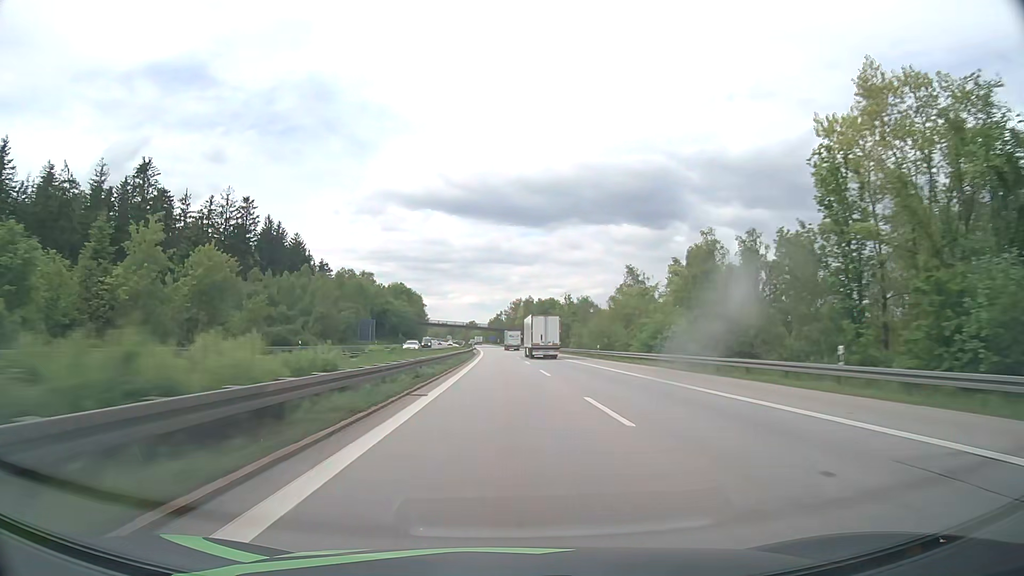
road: motorway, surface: asphalt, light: Day
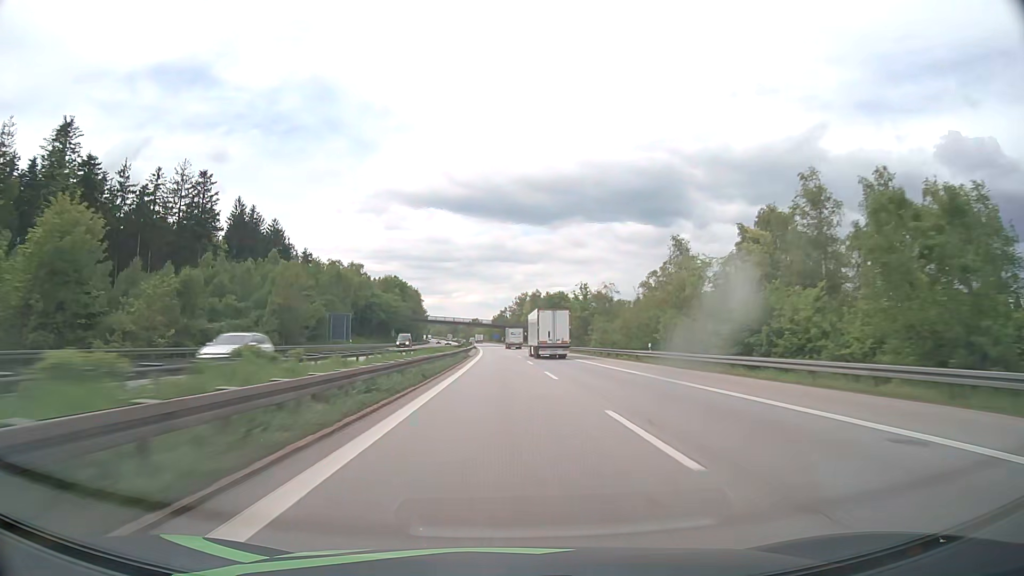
(-0.1, +22.2) m; 0°
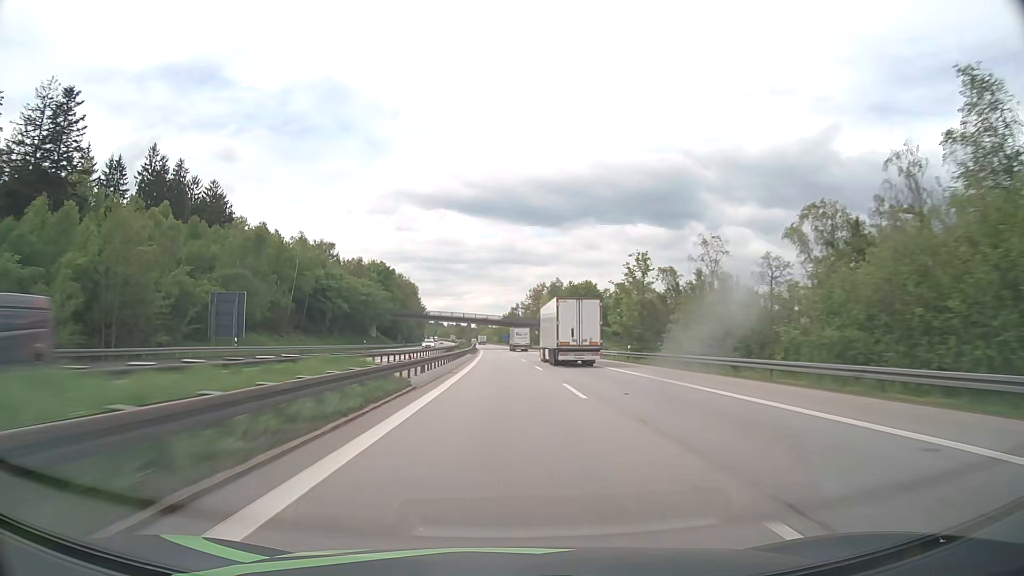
(-0.3, +44.4) m; -1°
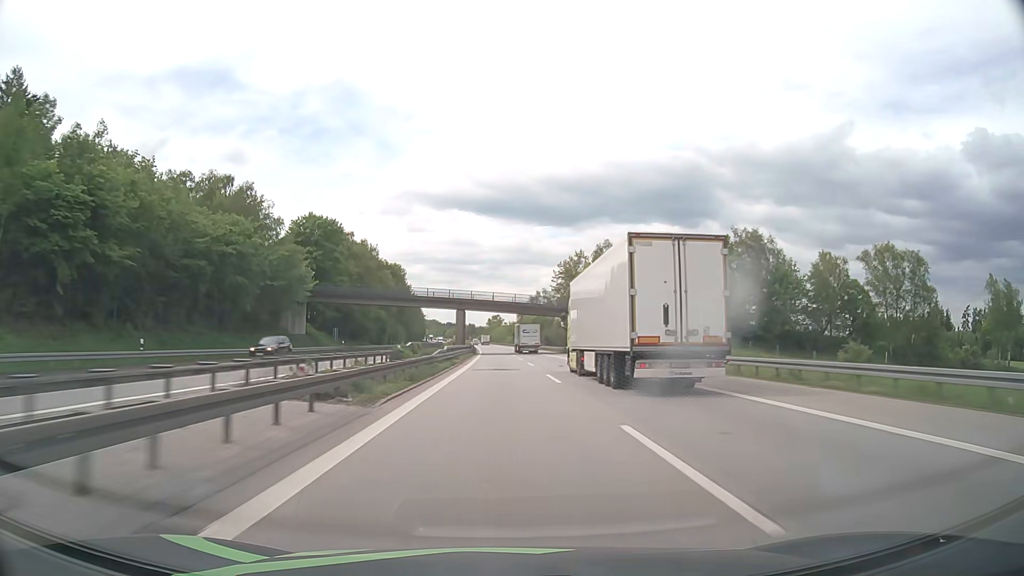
(-0.7, +66.6) m; -1°
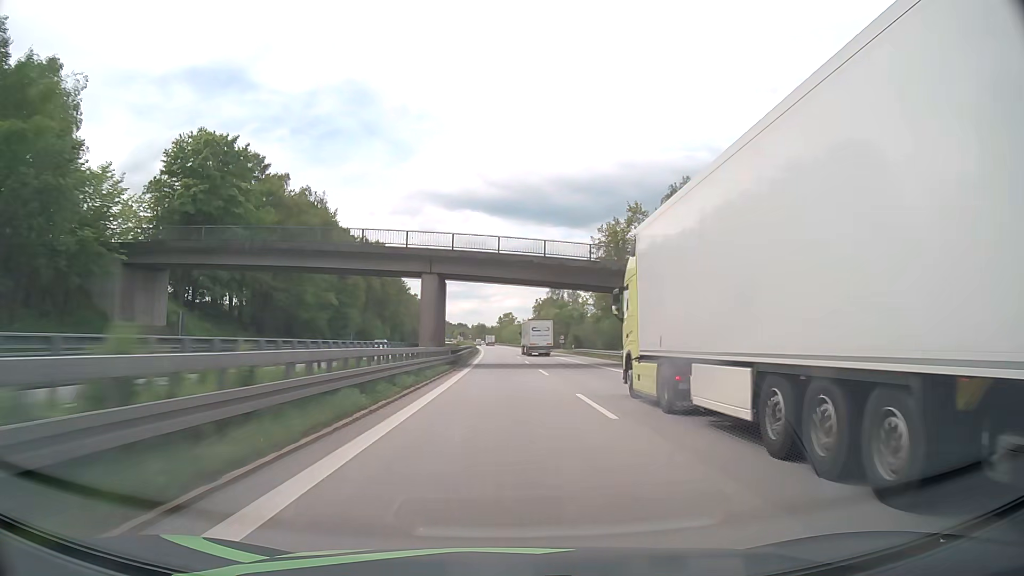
(-0.5, +44.4) m; -1°
(0, +10) (0, +20) (0, +30) (0, +40) (0, +50) (0, +60) (-1, +70) (-1, +80) (-1, +90) (-1, +100) m
